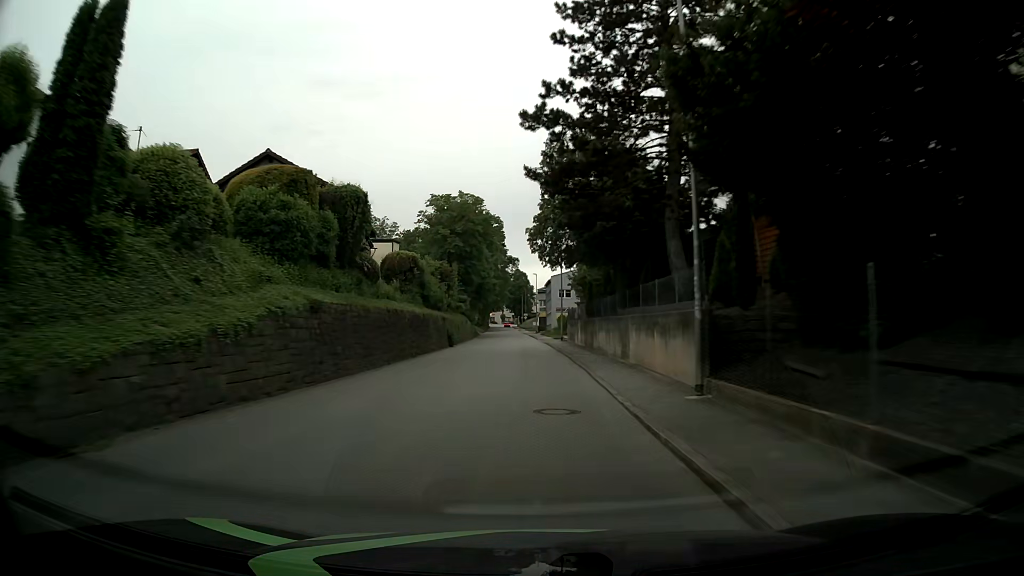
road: tertiary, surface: asphalt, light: Day
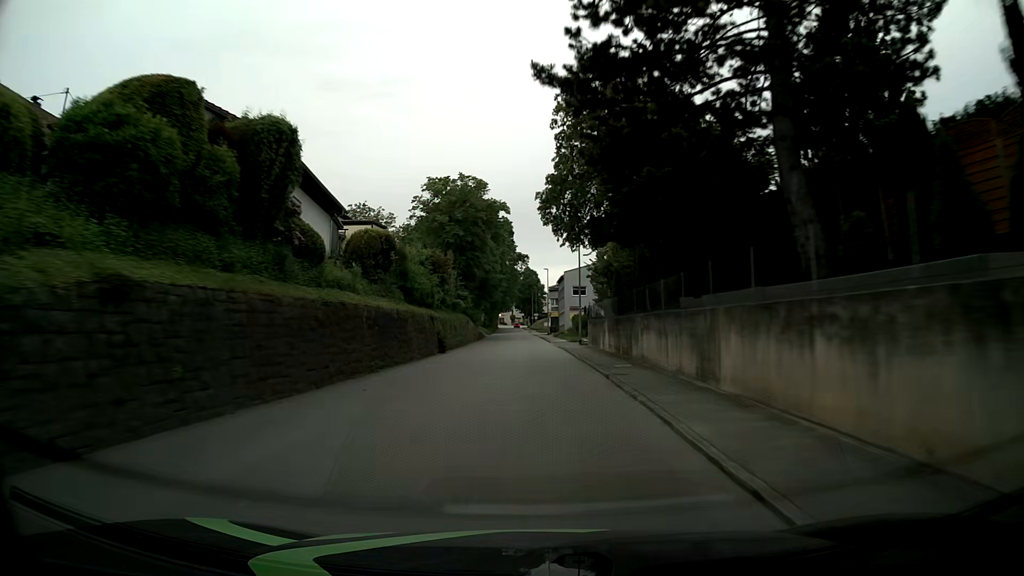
(-0.1, +9.4) m; -1°
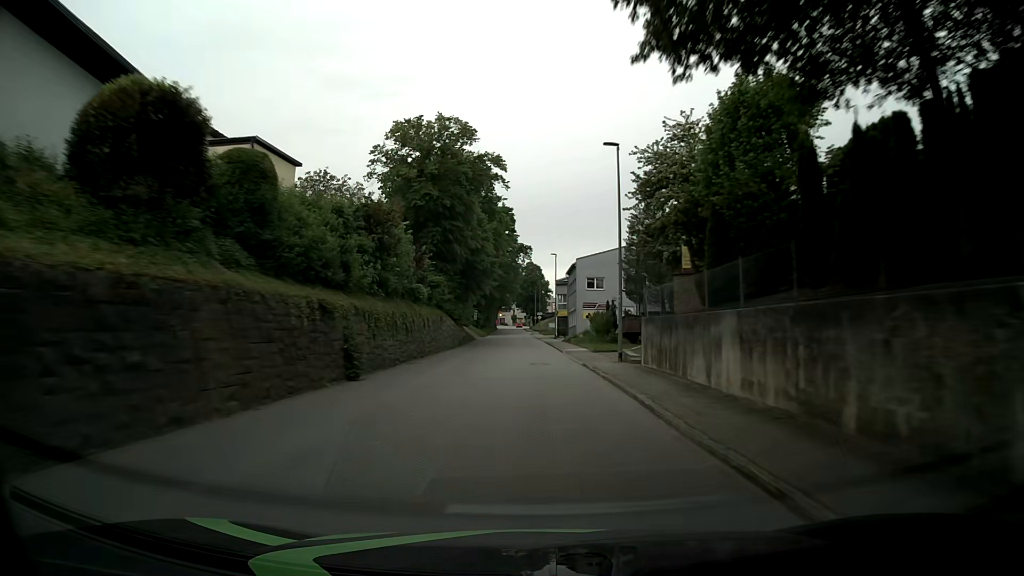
(-0.1, +18.7) m; 0°
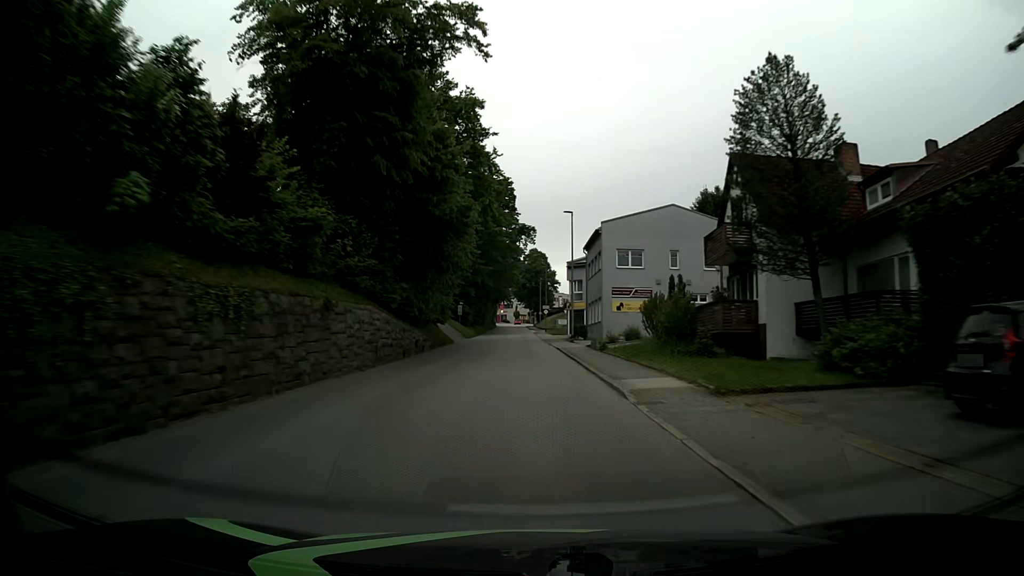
(-0.1, +23.2) m; -1°
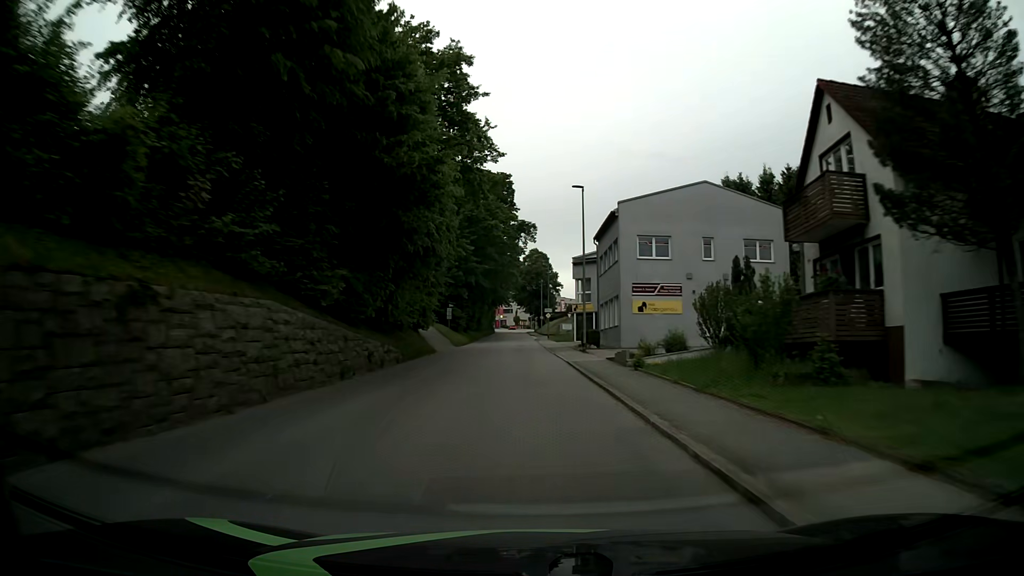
(+0.1, +9.3) m; 0°
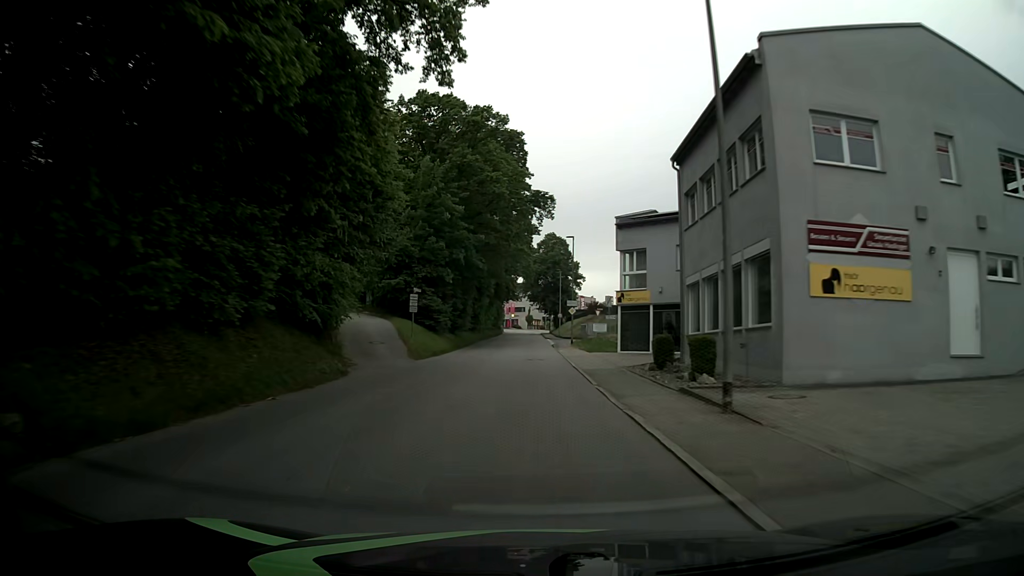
(-0.1, +23.1) m; -1°
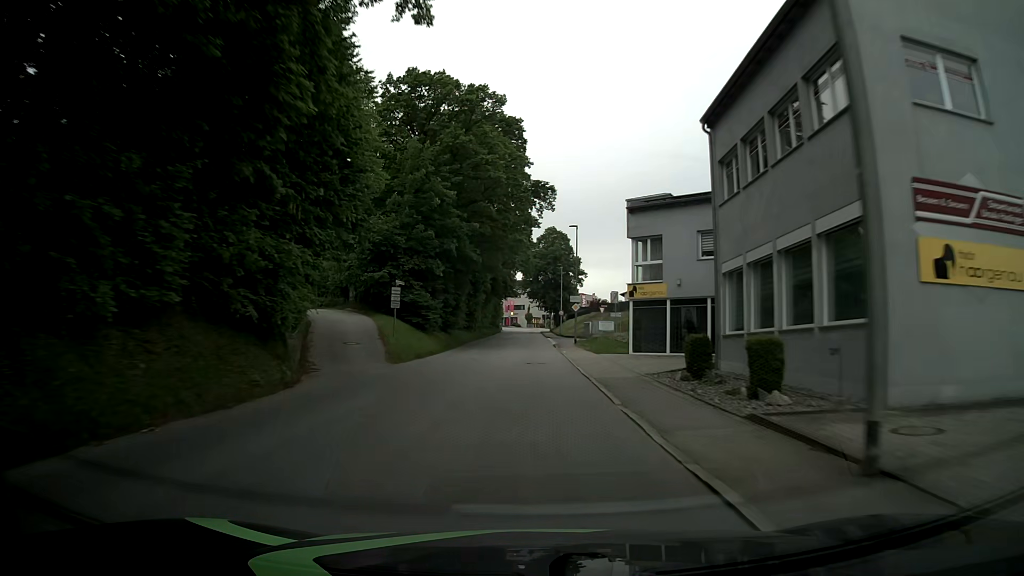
(0.0, +4.6) m; 0°
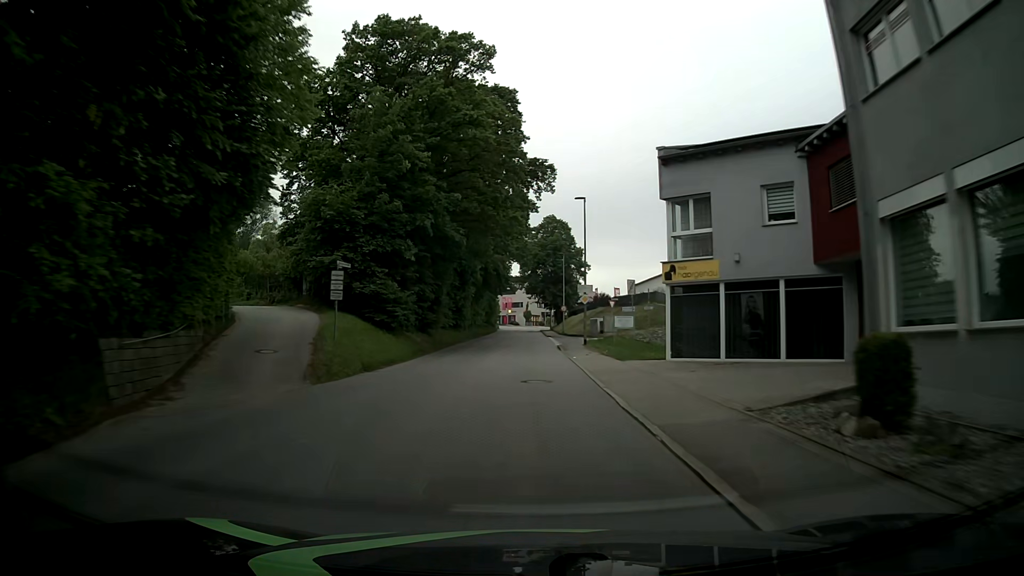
(0.0, +9.3) m; +1°
